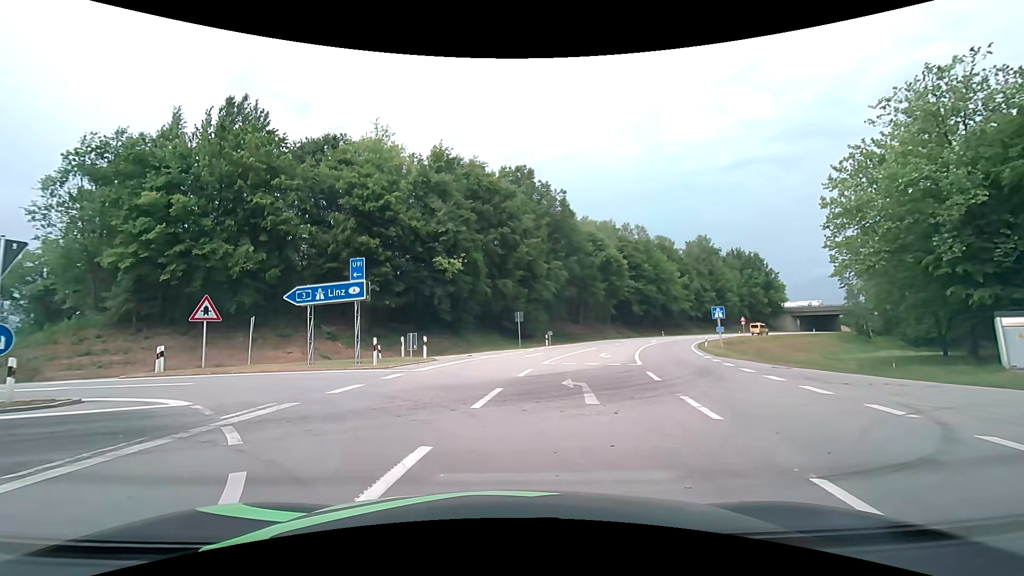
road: primary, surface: asphalt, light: Day
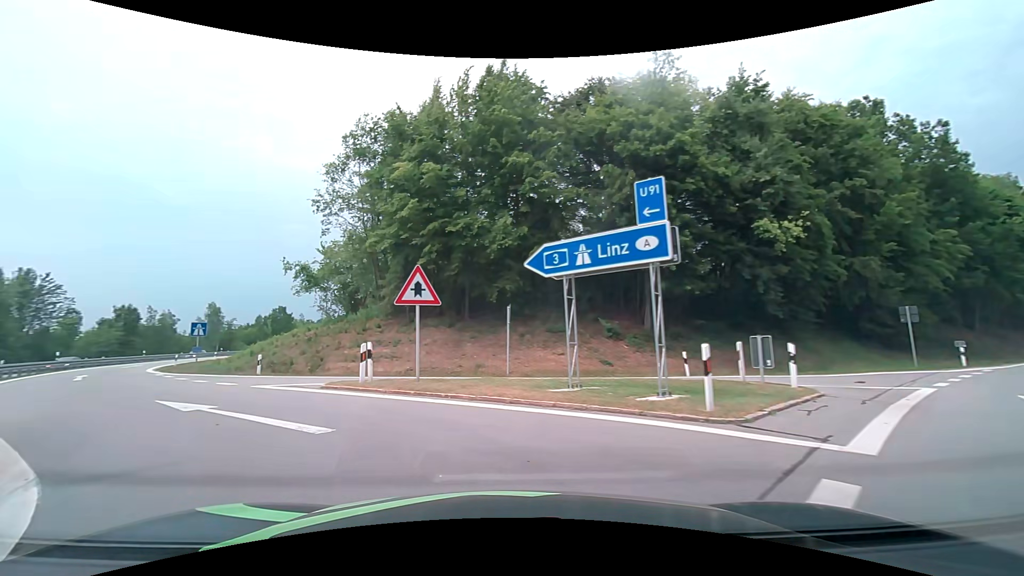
(-2.6, +10.9) m; -31°
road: motorway_link
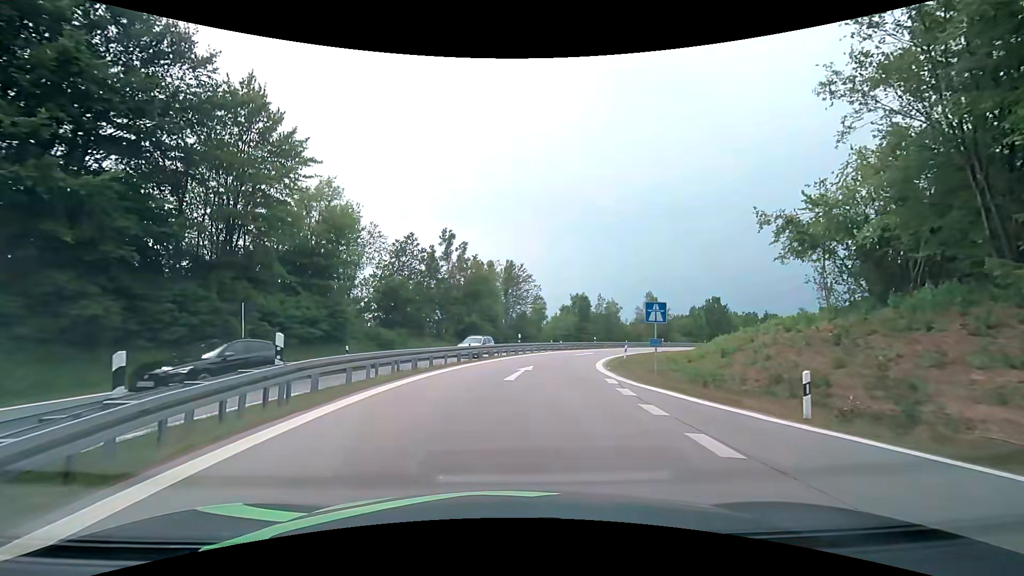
(-7.2, +12.9) m; -47°
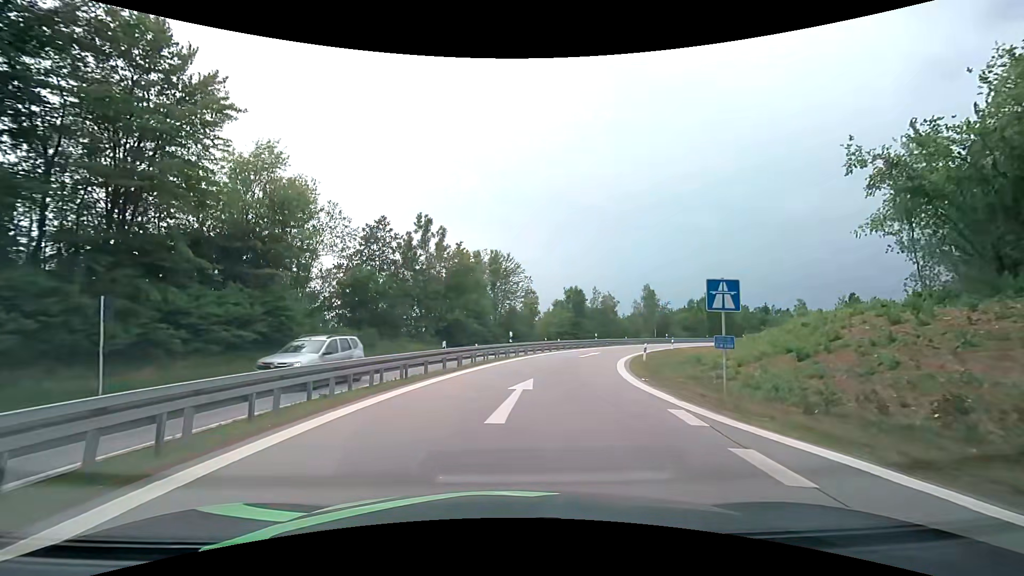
(+0.1, +7.4) m; +2°
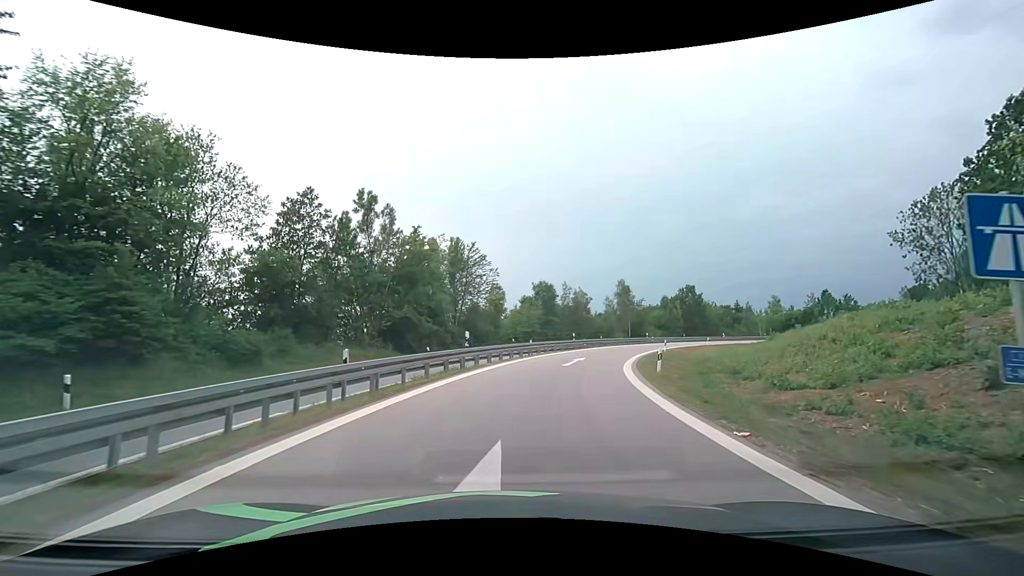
(+0.2, +8.7) m; +3°
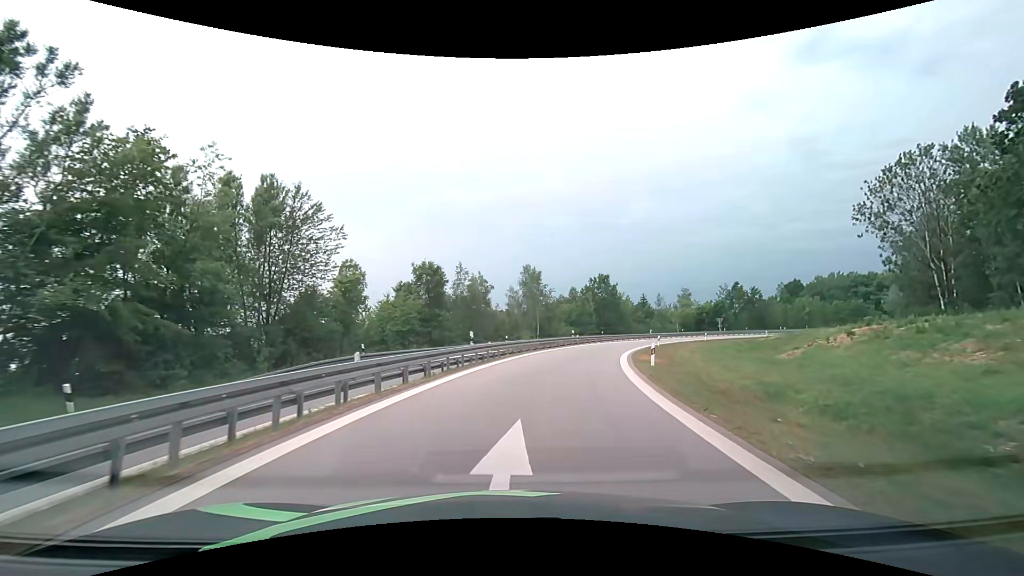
(+2.3, +21.4) m; +12°
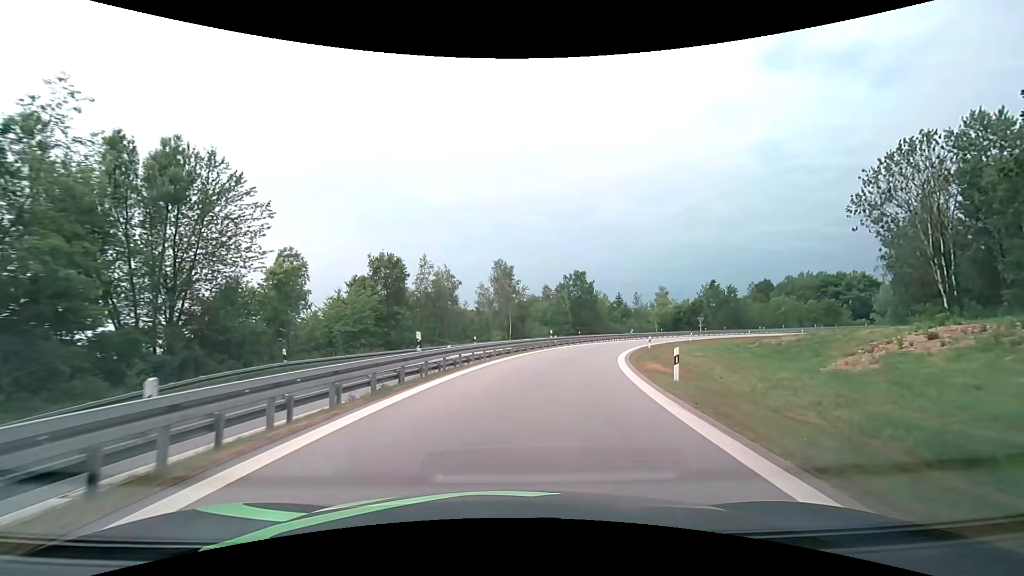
(+0.2, +6.1) m; +3°
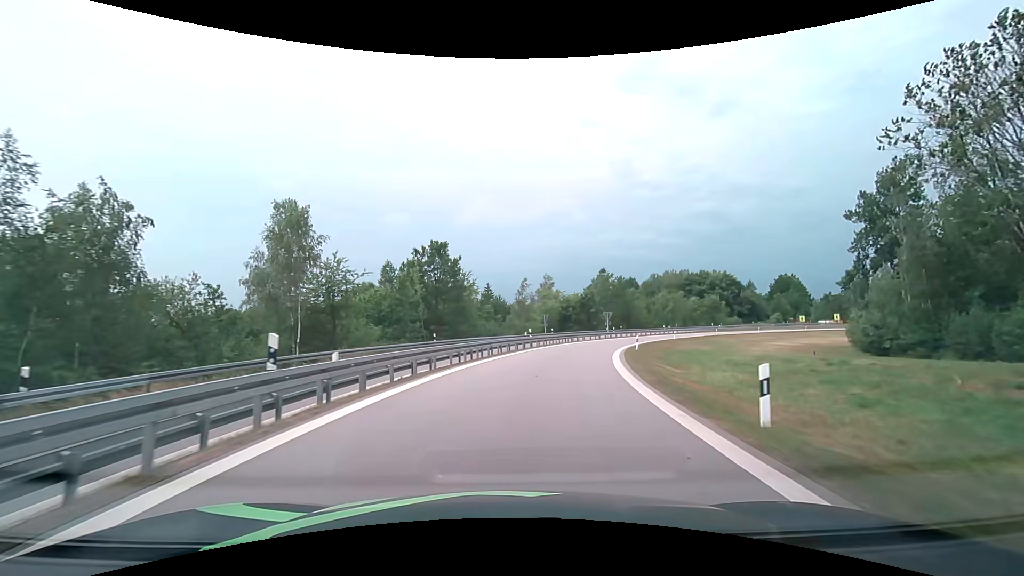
(+4.4, +30.6) m; +16°
(0, +10) (+2, +20) (+4, +30) (+7, +39) (+10, +49) (+15, +57) (+20, +66) (+26, +74) (+32, +82) (+38, +90) m
